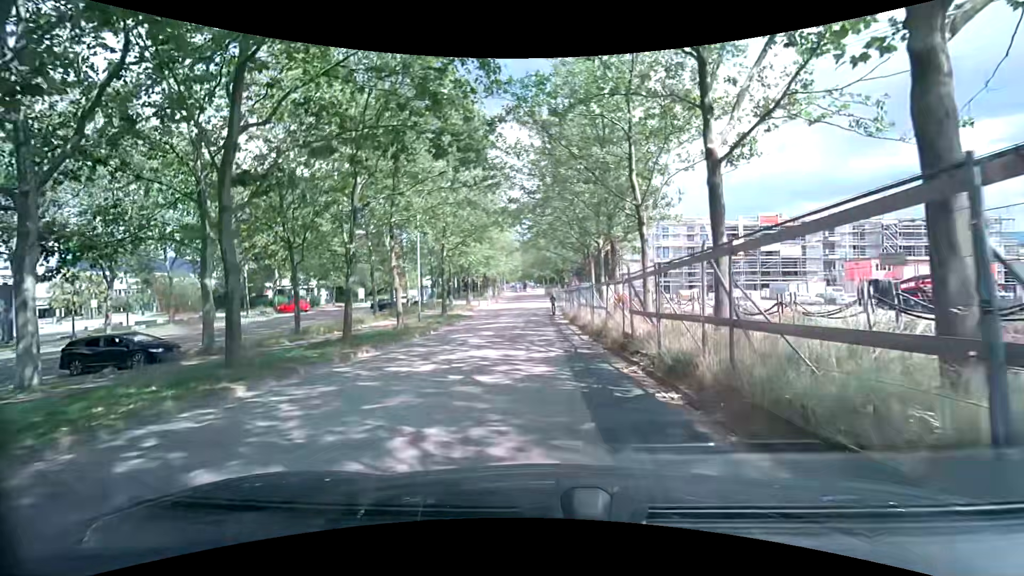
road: residential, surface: asphalt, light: Day
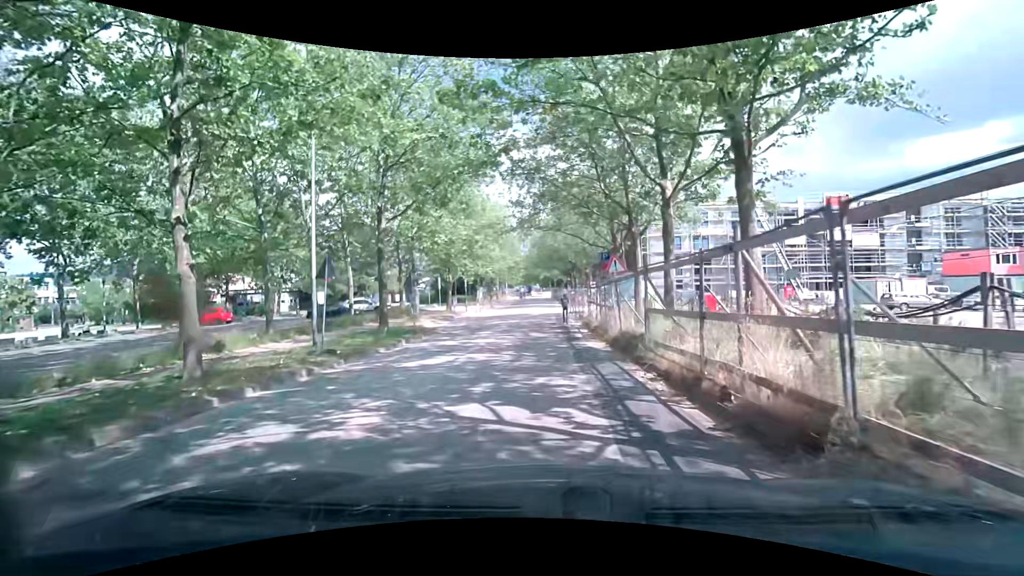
(-0.1, +16.5) m; -1°
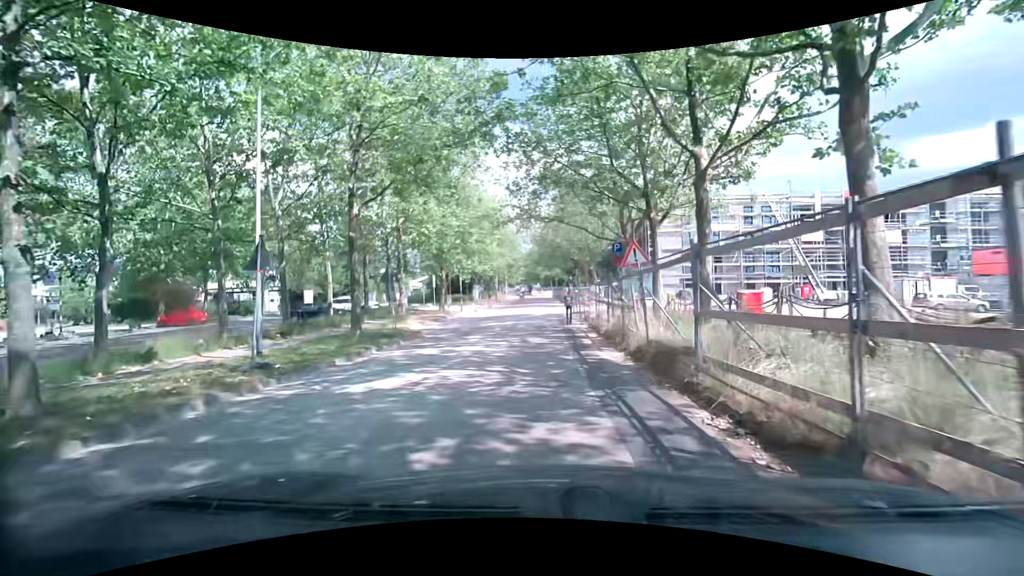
(0.0, +3.5) m; 0°
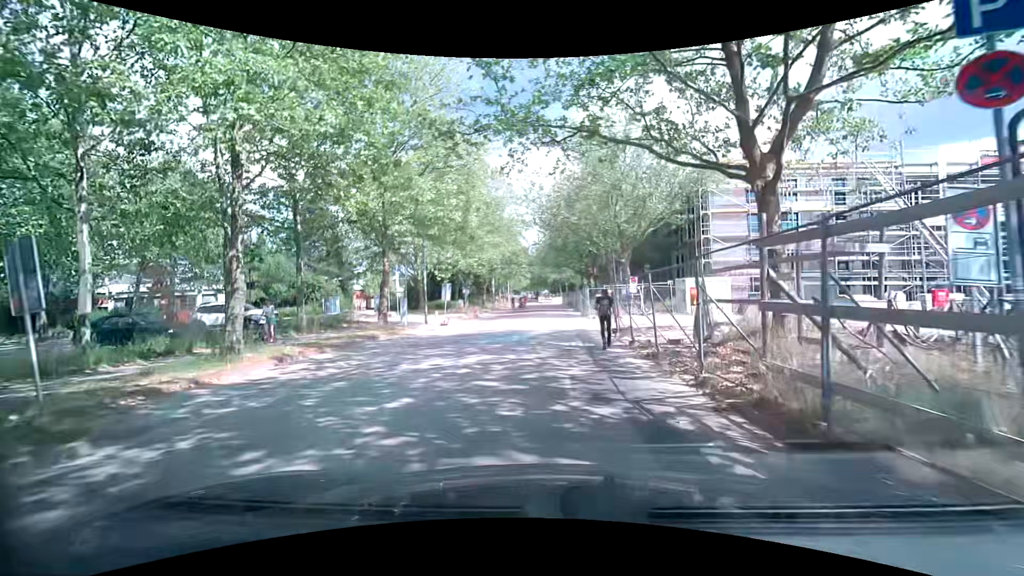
(+0.2, +16.8) m; 0°
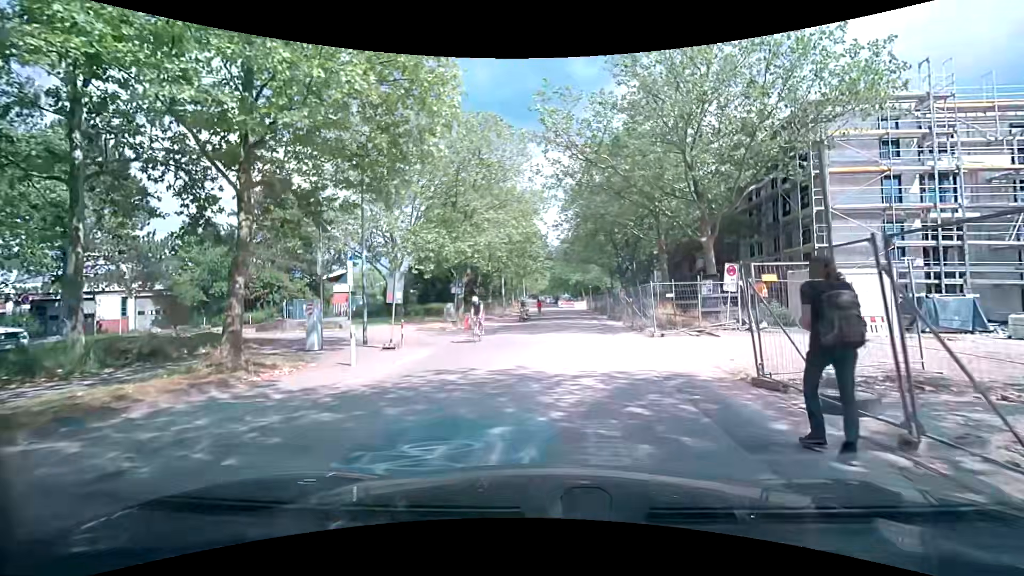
(-0.5, +13.8) m; -3°
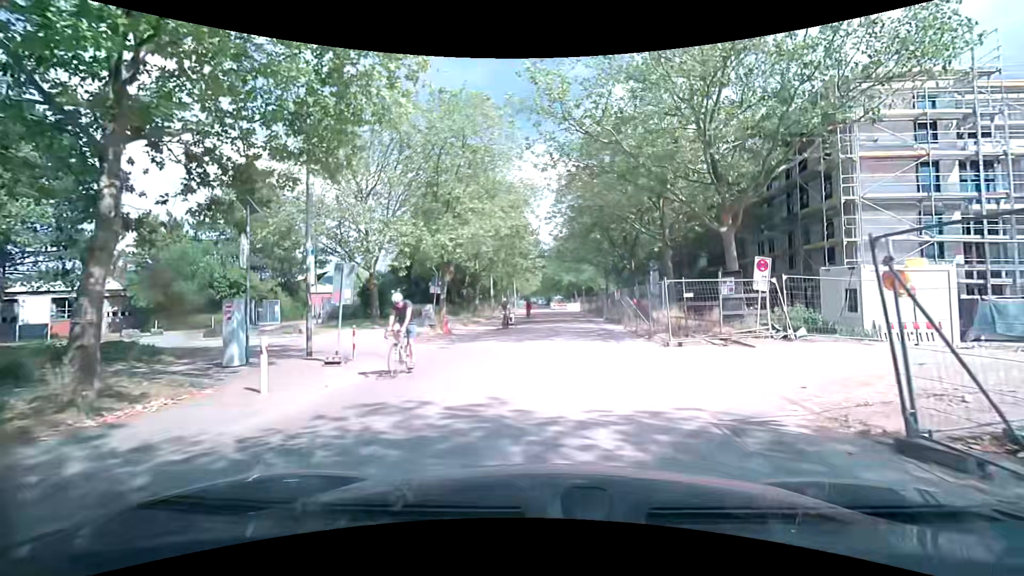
(0.0, +3.5) m; 0°
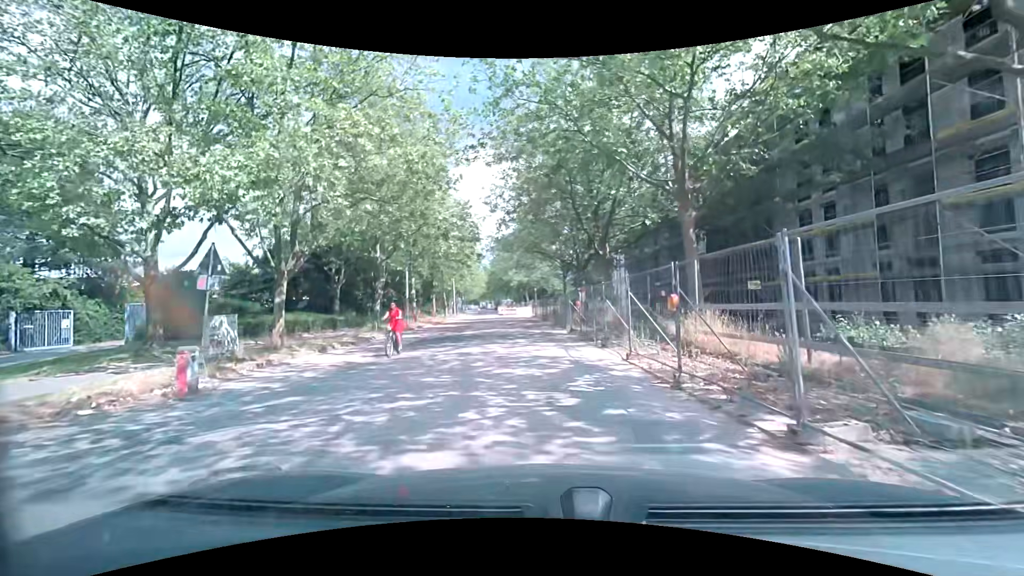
(+1.0, +14.2) m; +6°
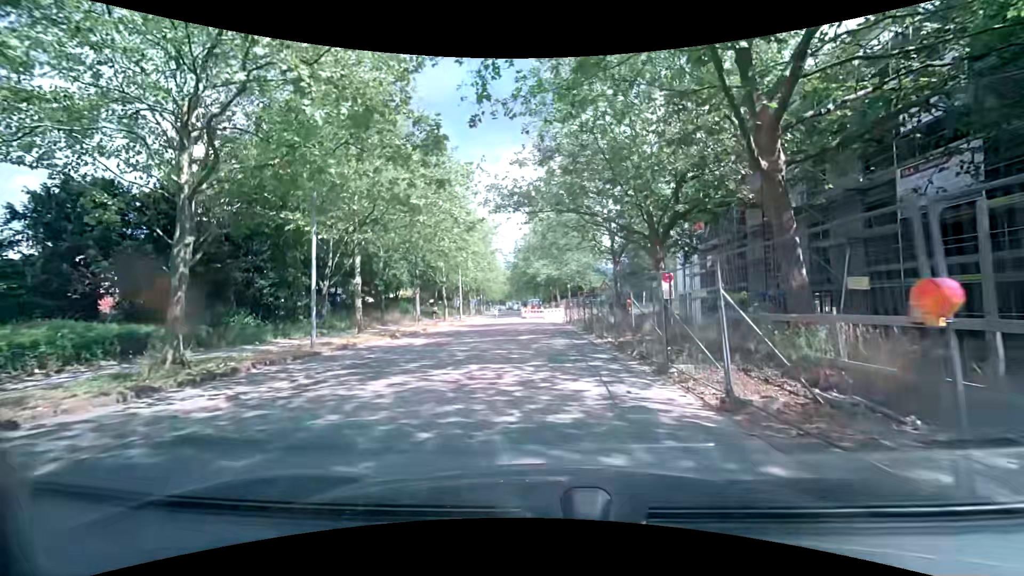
(-0.5, +18.2) m; -4°
